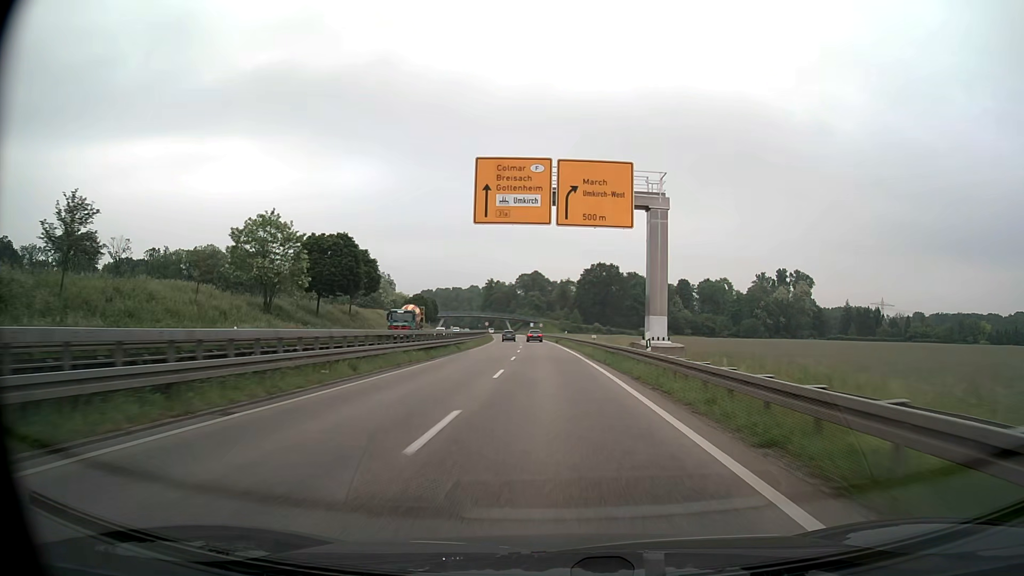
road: trunk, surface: asphalt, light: Day
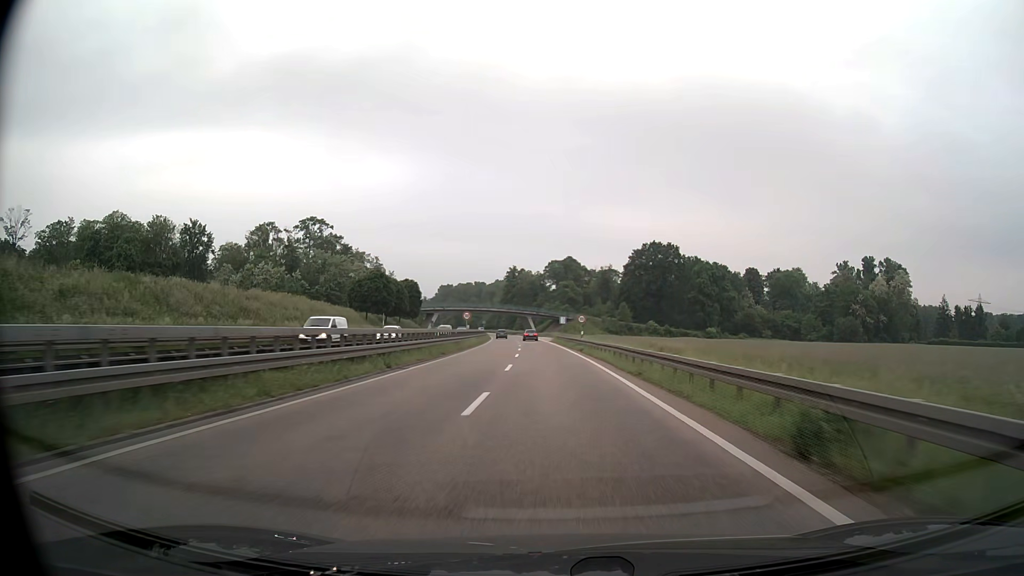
(-1.9, +67.9) m; -3°
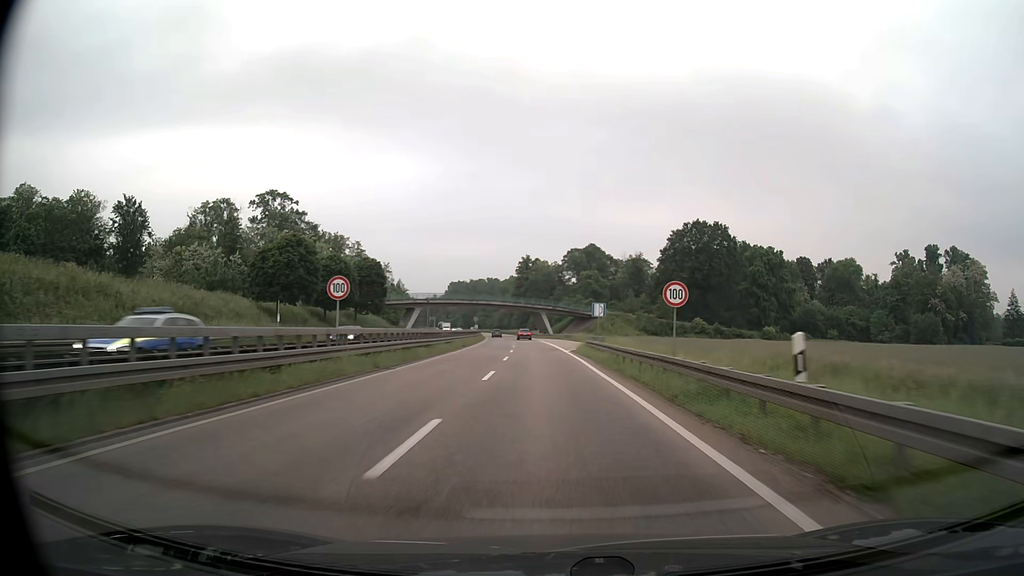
(-0.4, +40.3) m; -2°
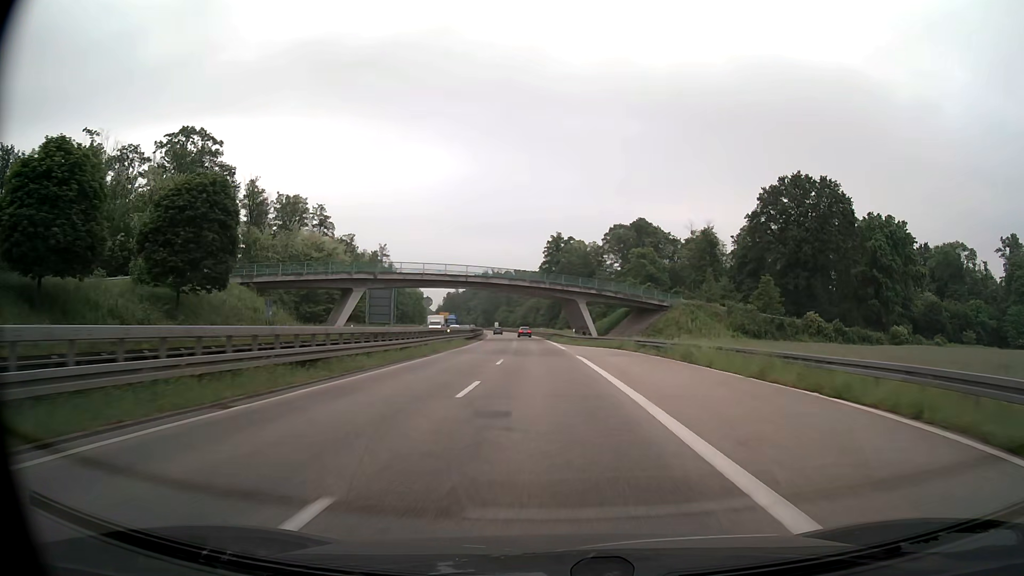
(-1.3, +52.6) m; -3°
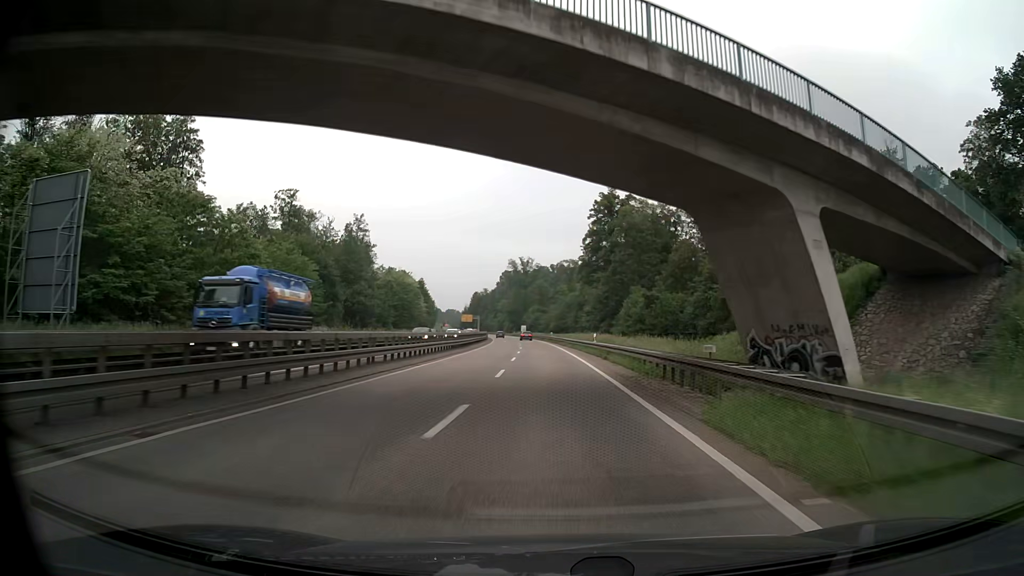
(-2.1, +64.0) m; -4°
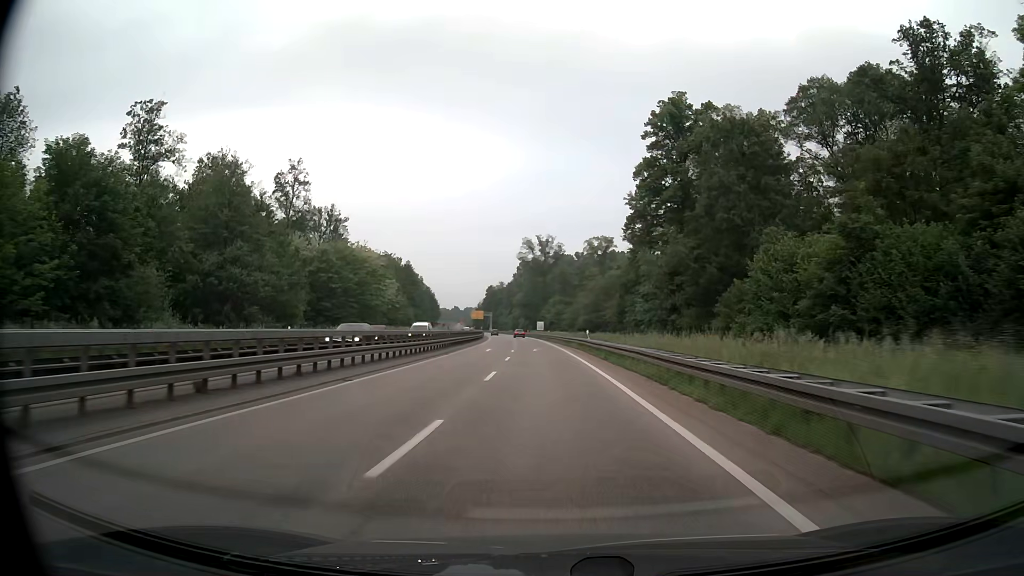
(-0.7, +50.0) m; -2°
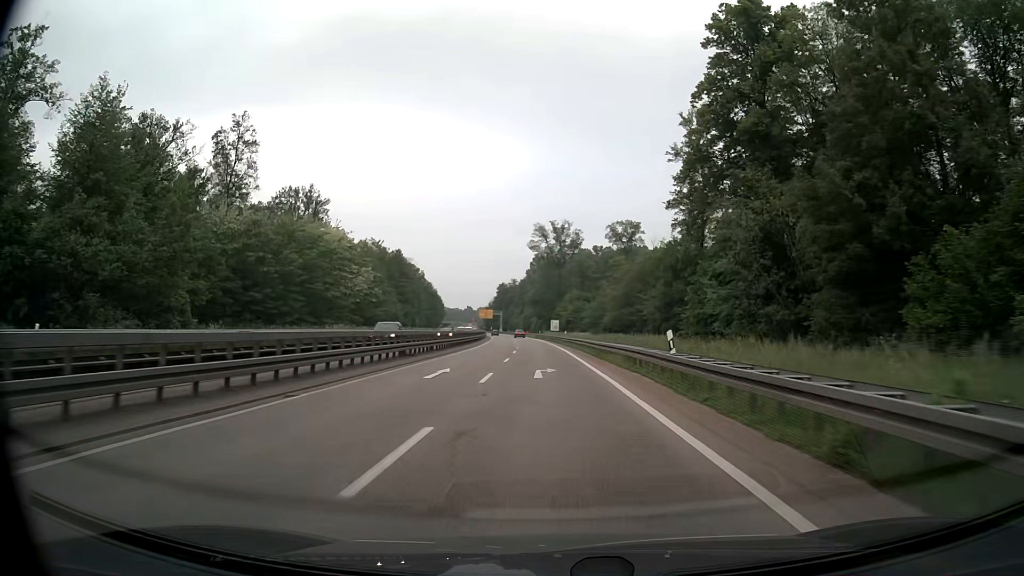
(-0.3, +24.6) m; -1°
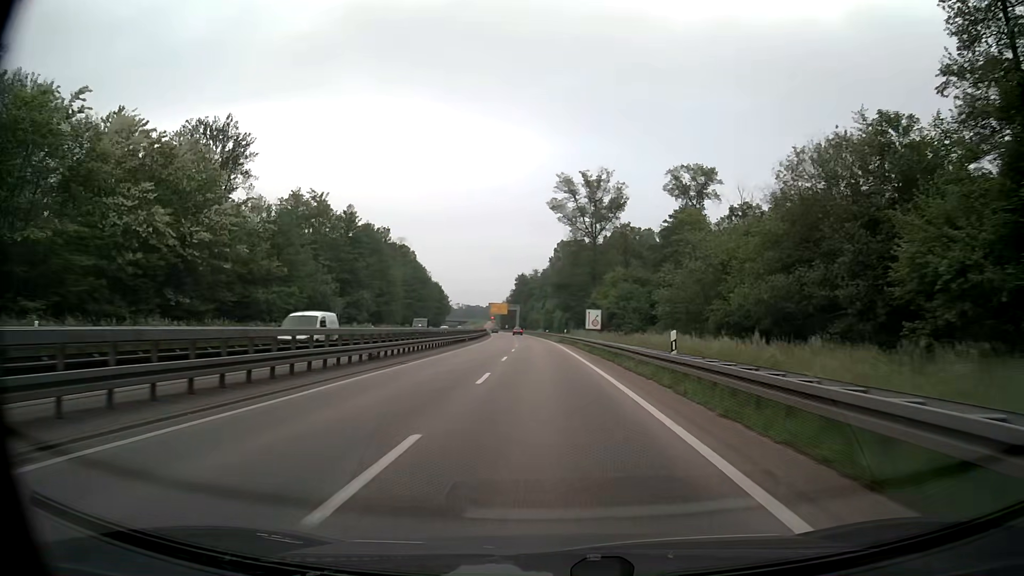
(-1.0, +48.4) m; -2°
